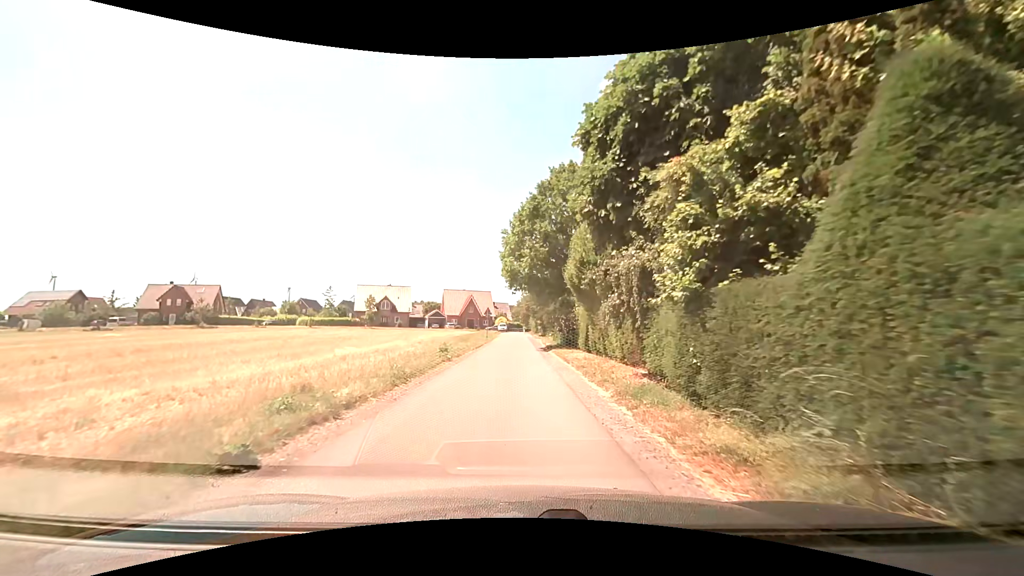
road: residential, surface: asphalt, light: Day
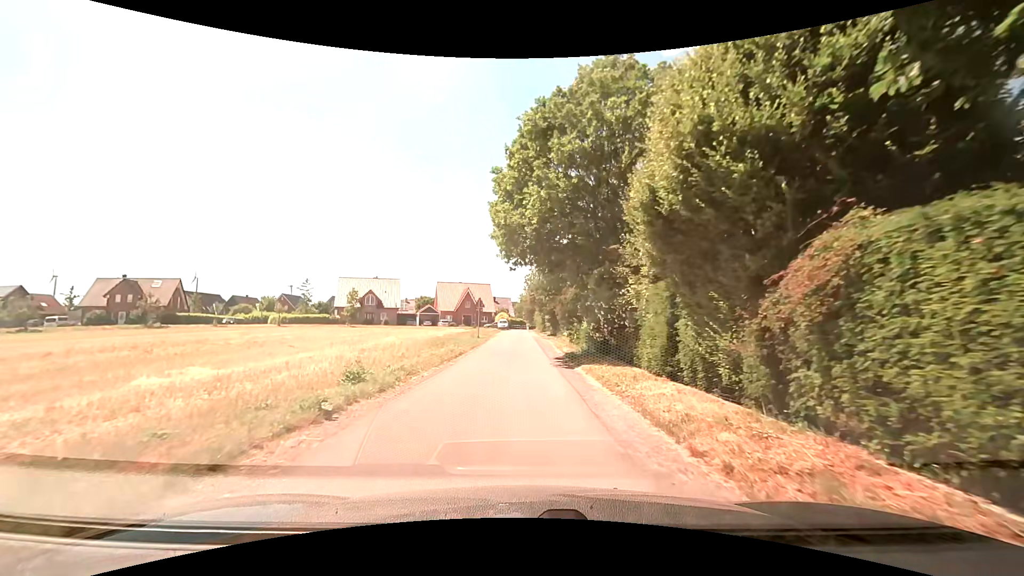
(-0.2, +13.1) m; -2°
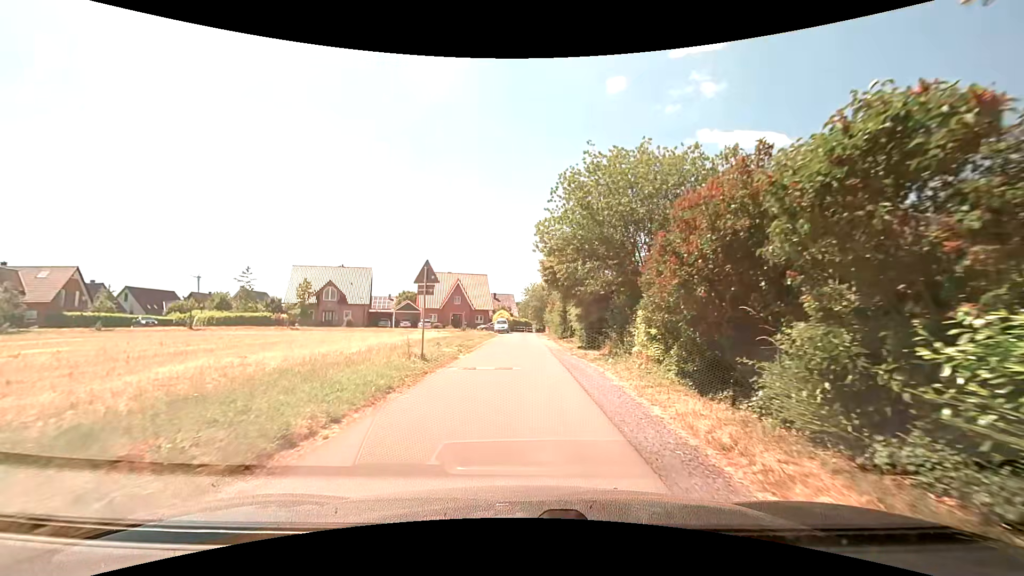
(+0.1, +22.1) m; +1°
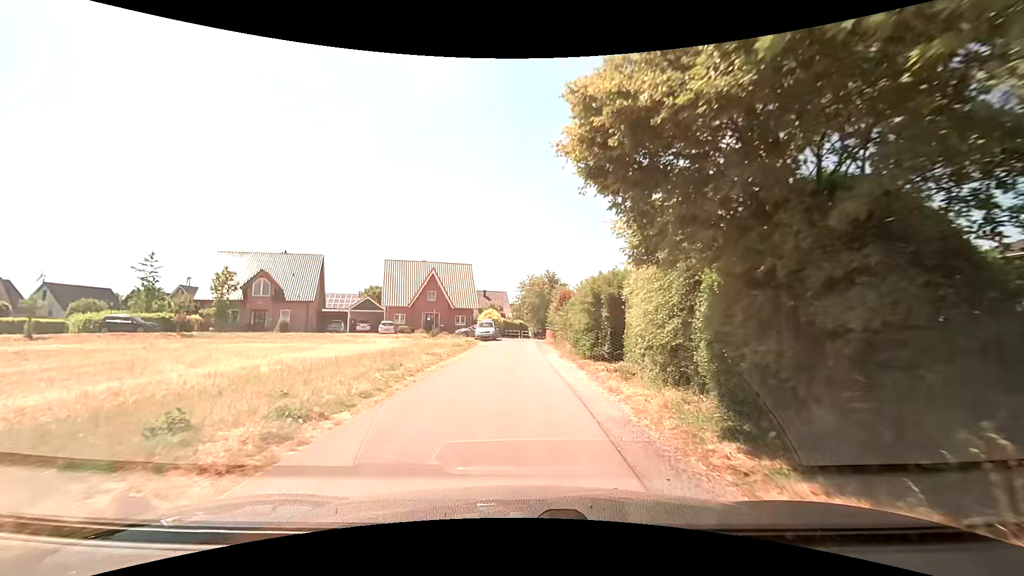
(+0.1, +17.5) m; 0°
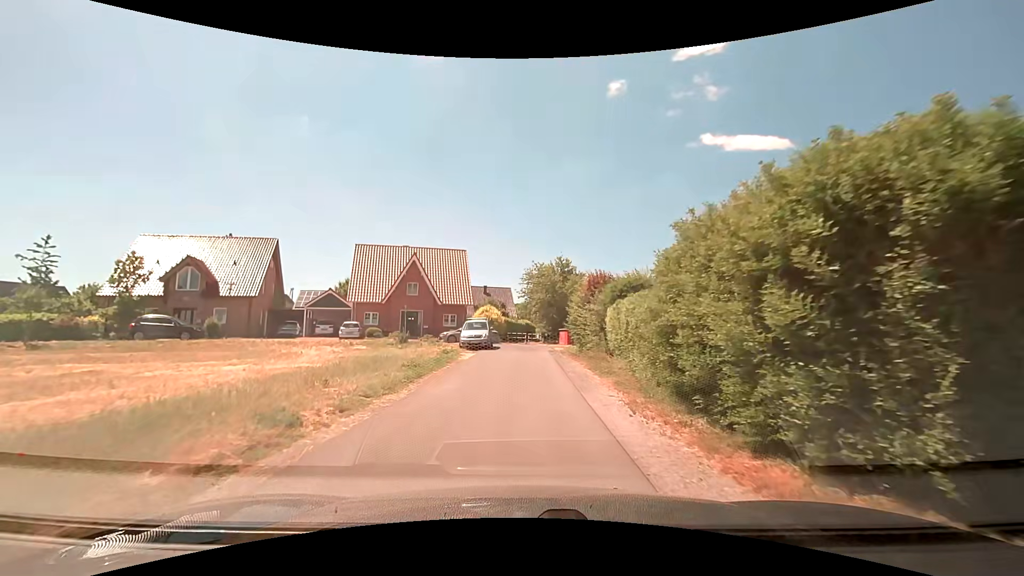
(0.0, +13.2) m; 0°
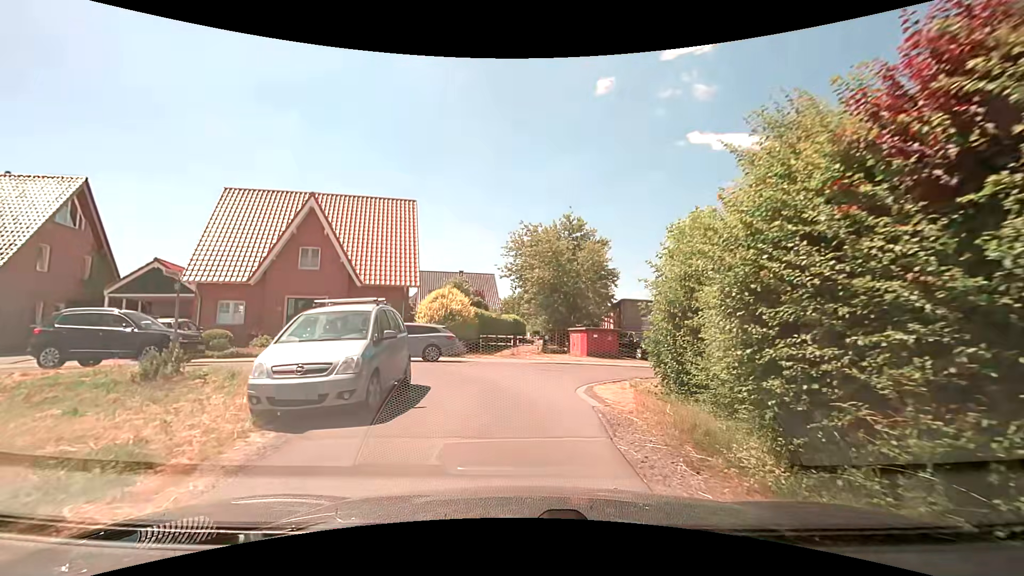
(+0.1, +19.8) m; +1°
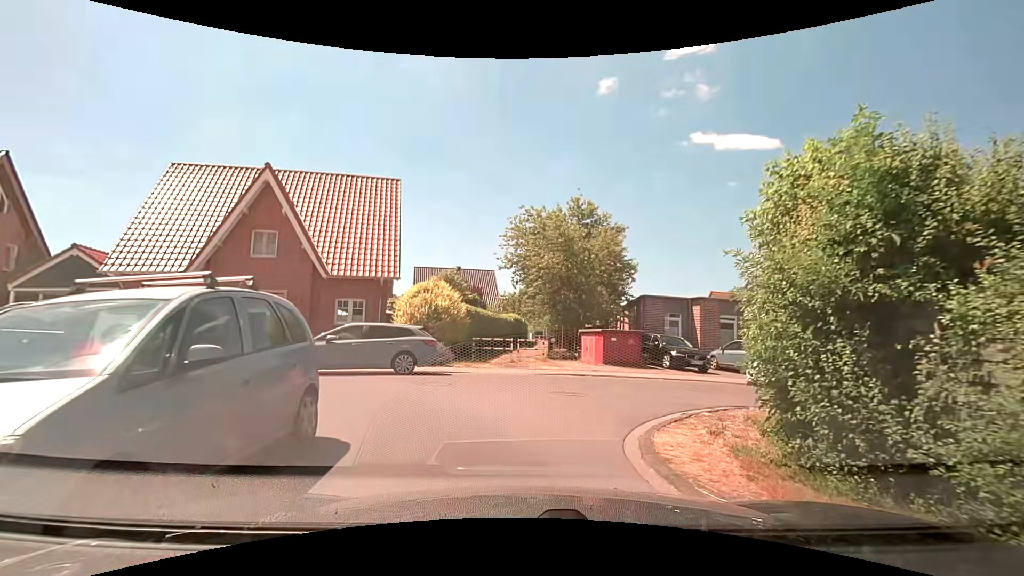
(0.0, +4.6) m; 0°
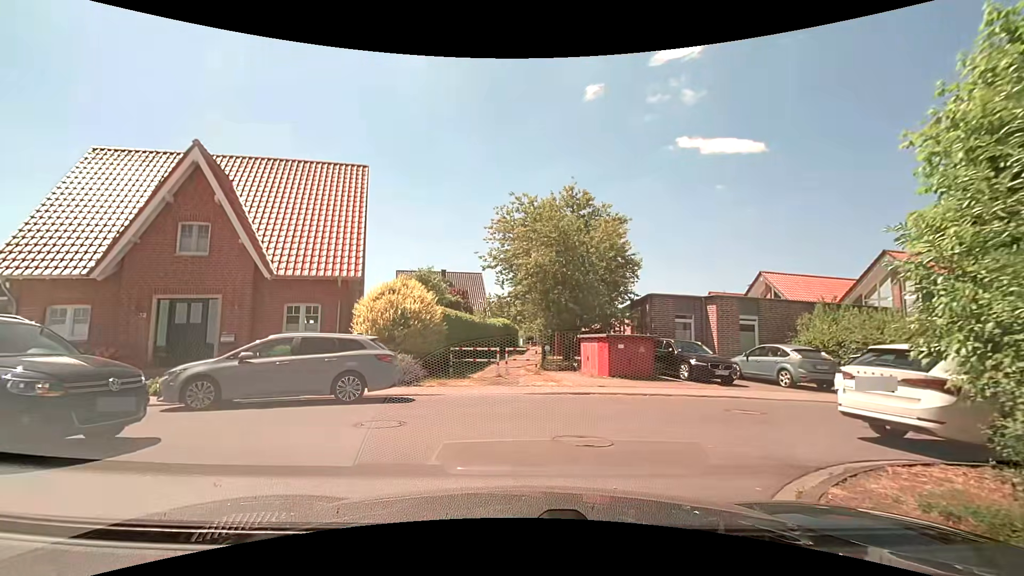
(0.0, +3.6) m; +2°
